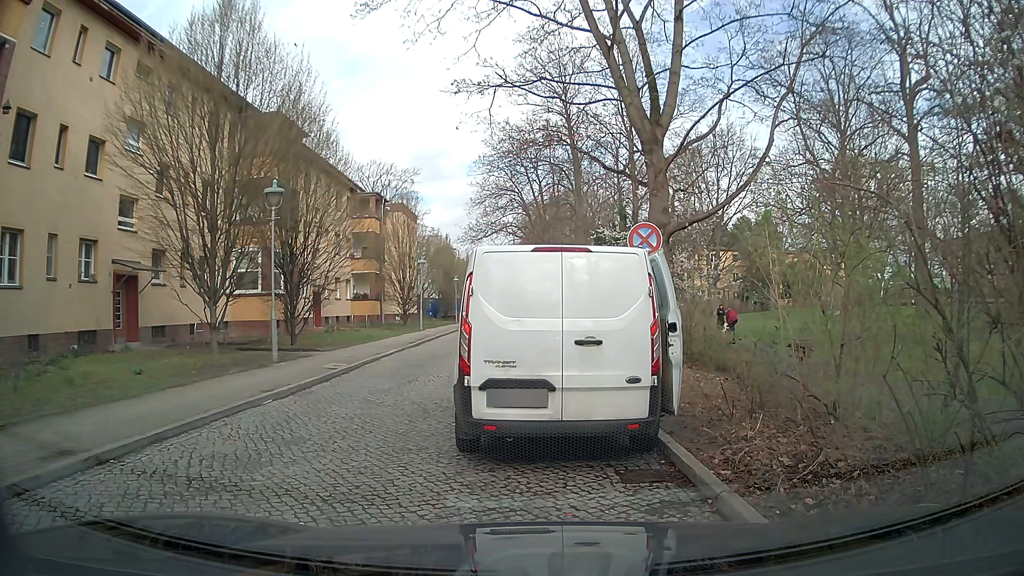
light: Day
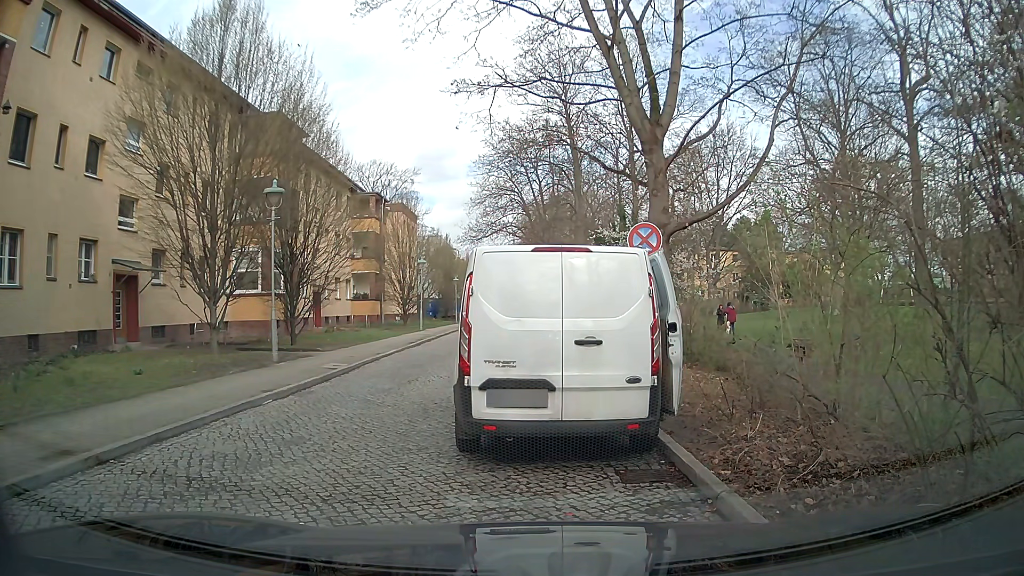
(0.0, 0.0) m; 0°
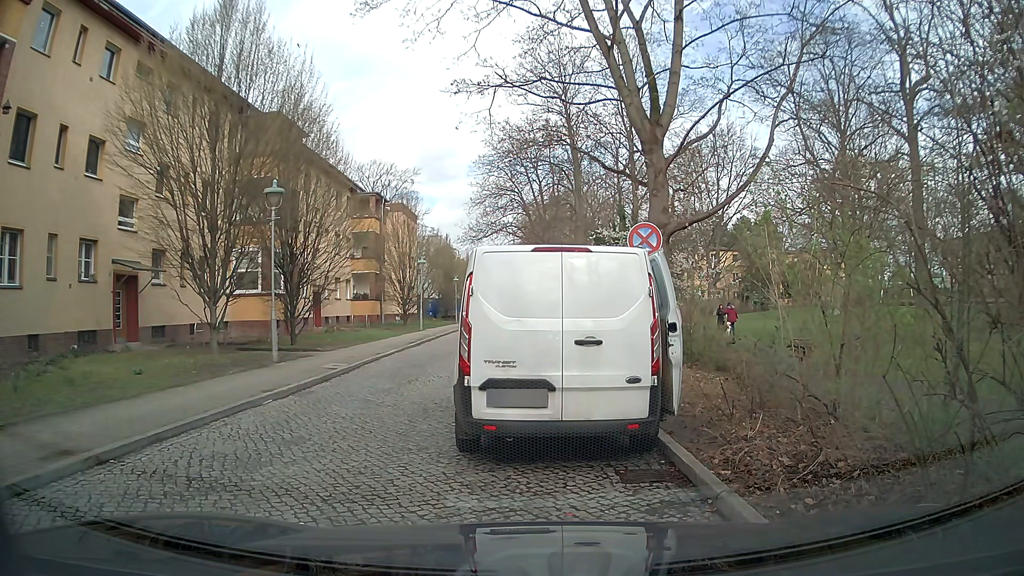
(0.0, 0.0) m; 0°
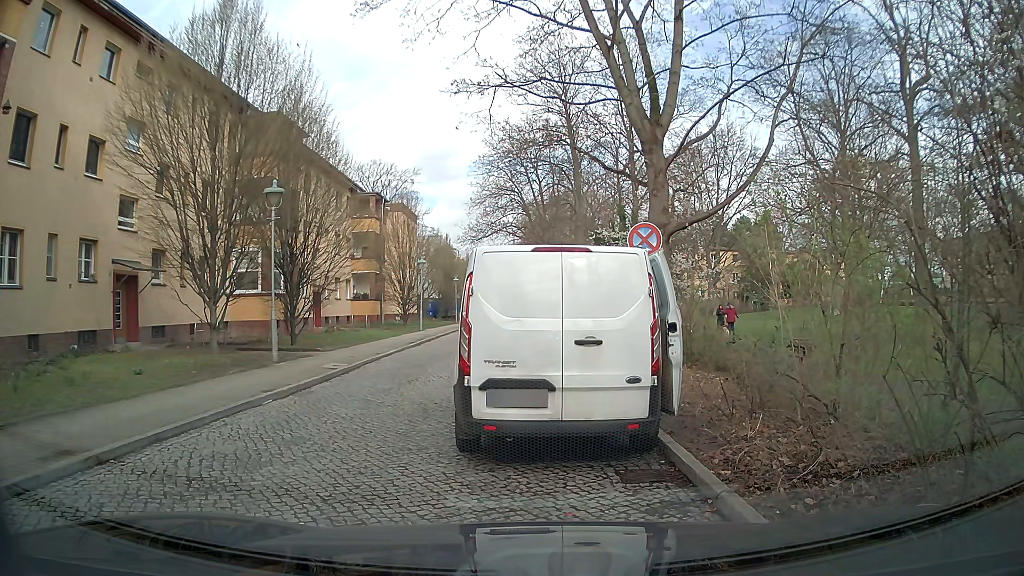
(0.0, 0.0) m; 0°
